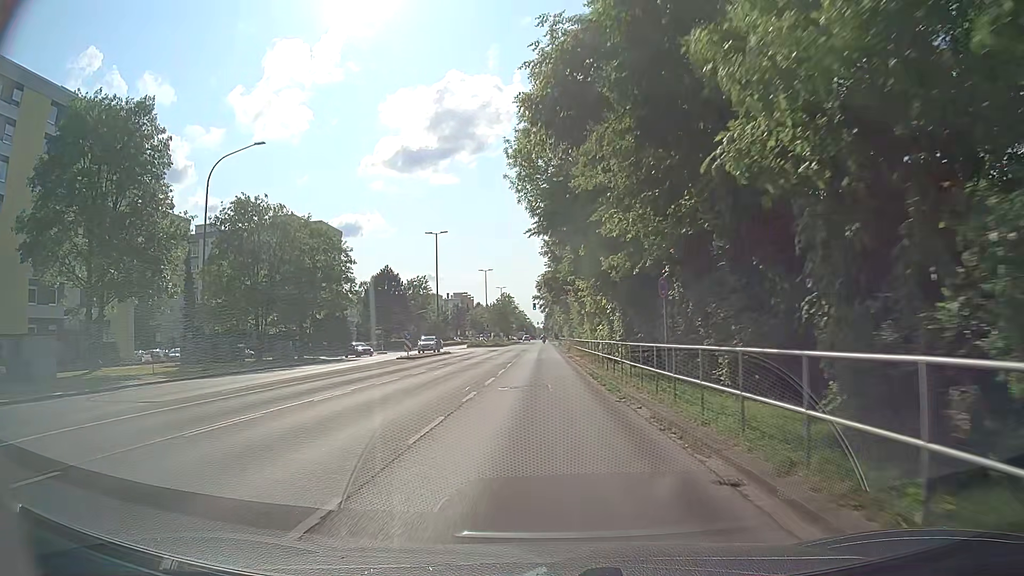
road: tertiary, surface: asphalt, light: Day
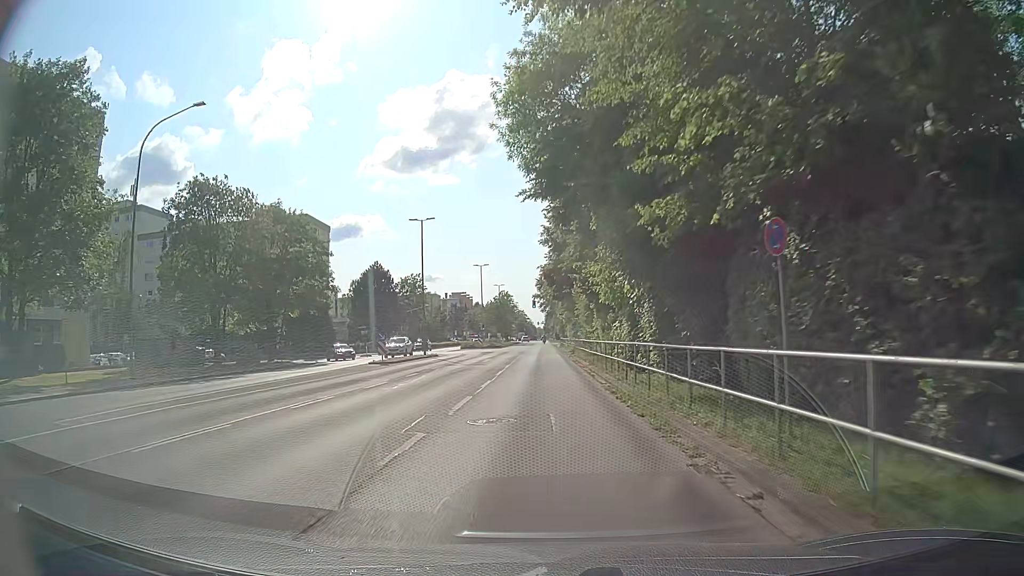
(-0.1, +7.4) m; 0°
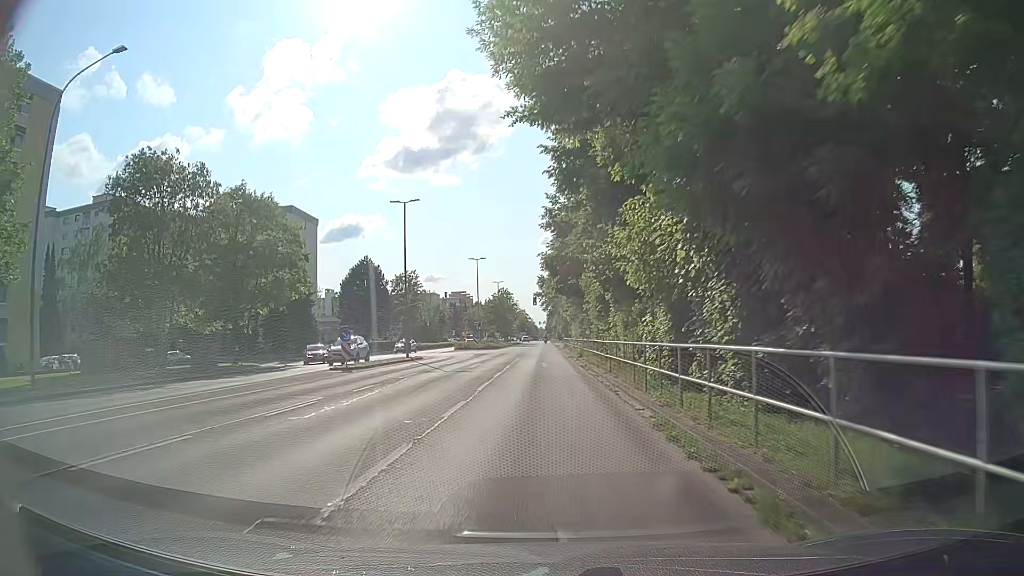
(0.0, +7.4) m; 0°
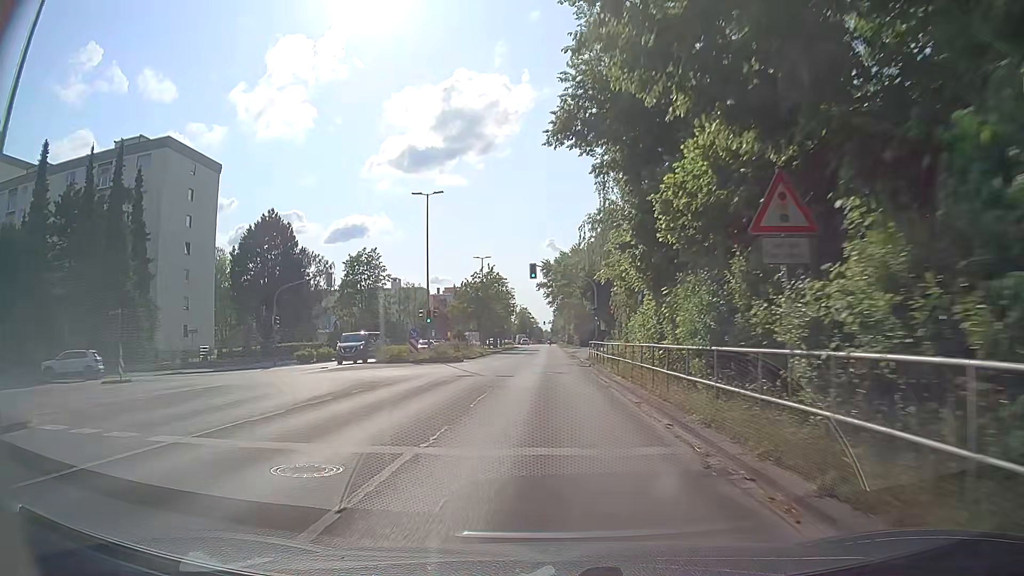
(-0.4, +37.9) m; -1°
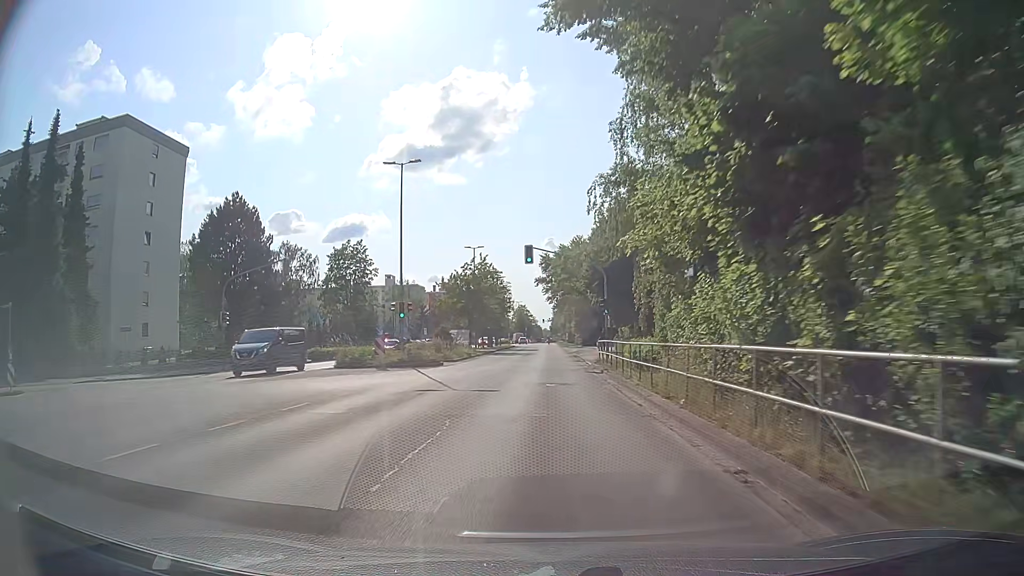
(0.0, +7.7) m; 0°
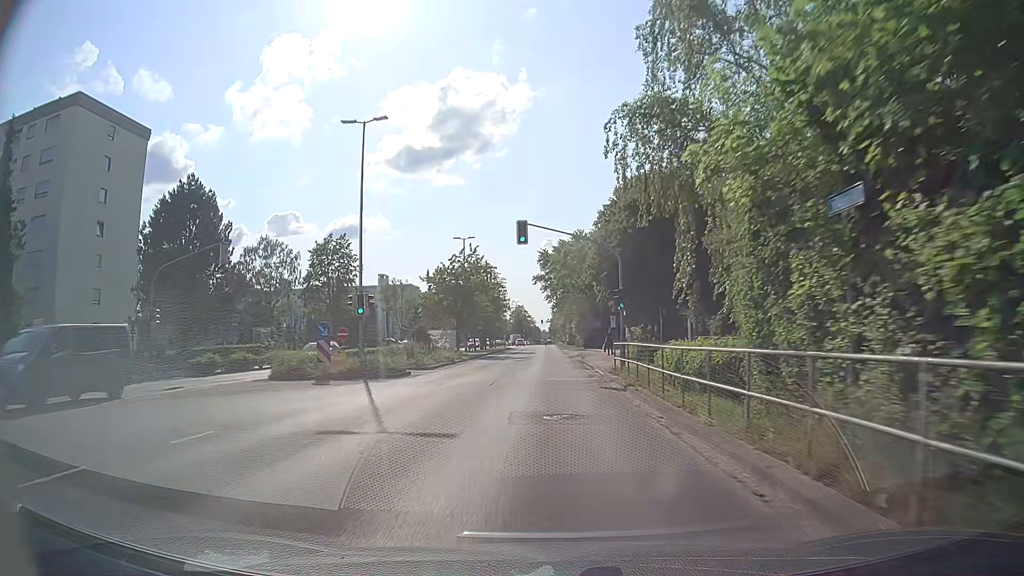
(-0.1, +7.7) m; -1°
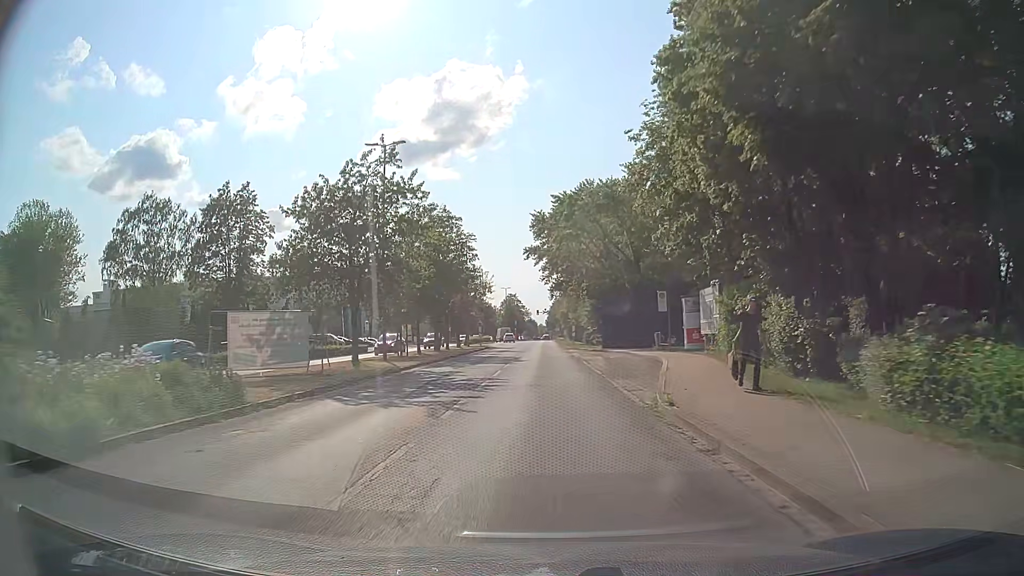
(+0.3, +30.6) m; +1°
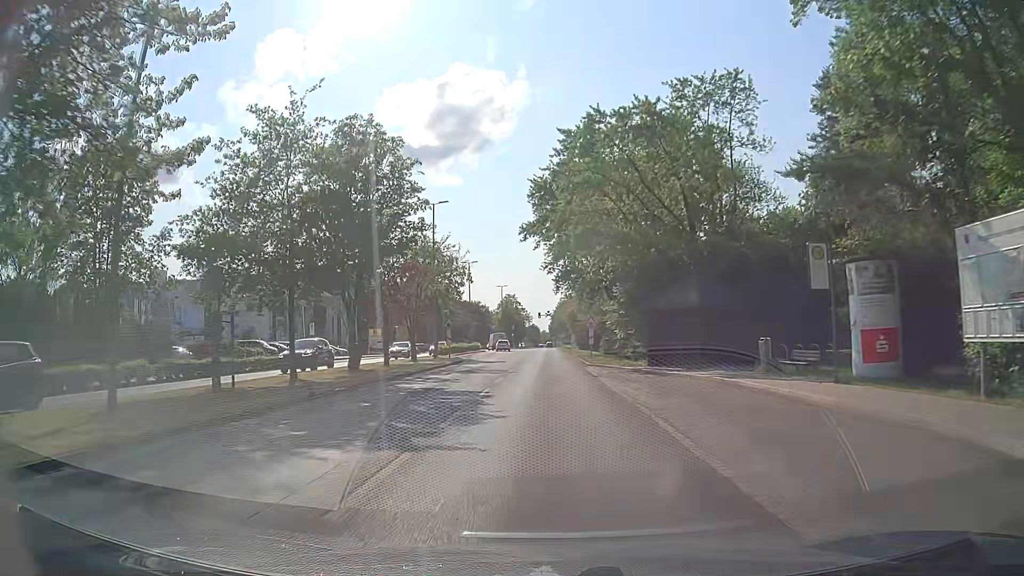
(-0.1, +21.8) m; -1°
(0, +10) (0, +20) (0, +30) (0, +40) (0, +50) (0, +60) (+1, +70) (+1, +80) (+1, +90) (+1, +100) m
